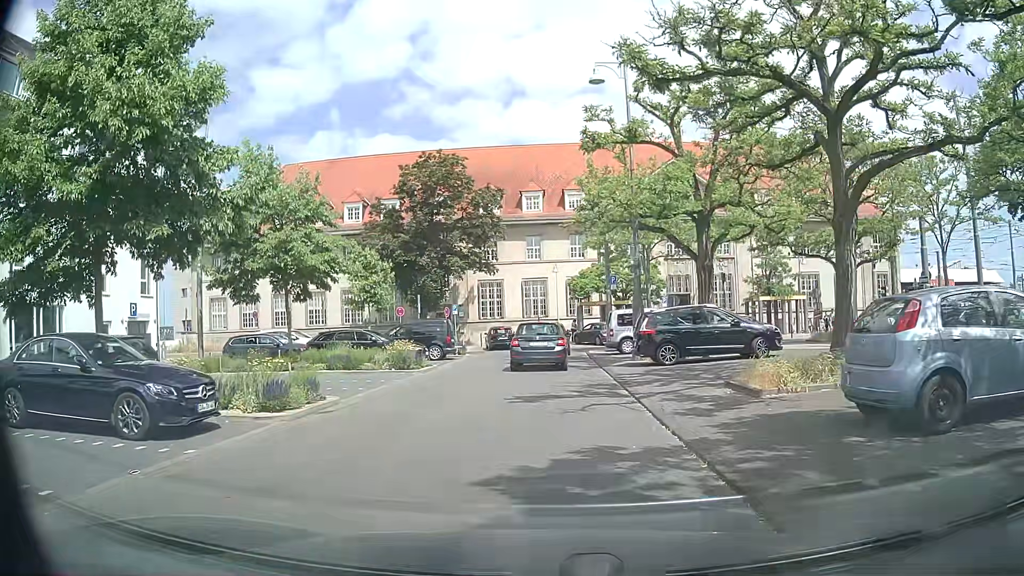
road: service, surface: asphalt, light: Day
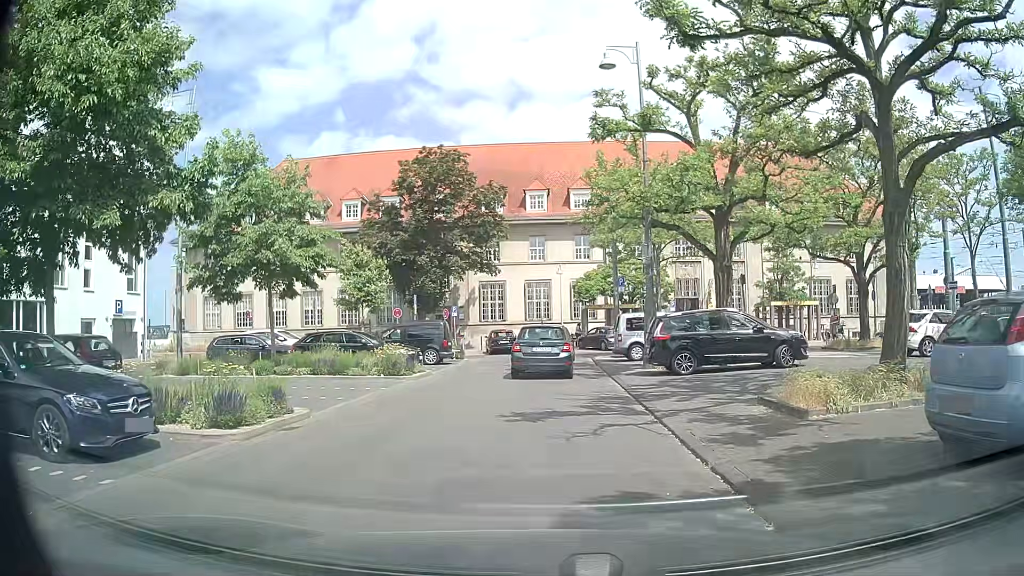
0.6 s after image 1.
(0.0, +1.9) m; +1°
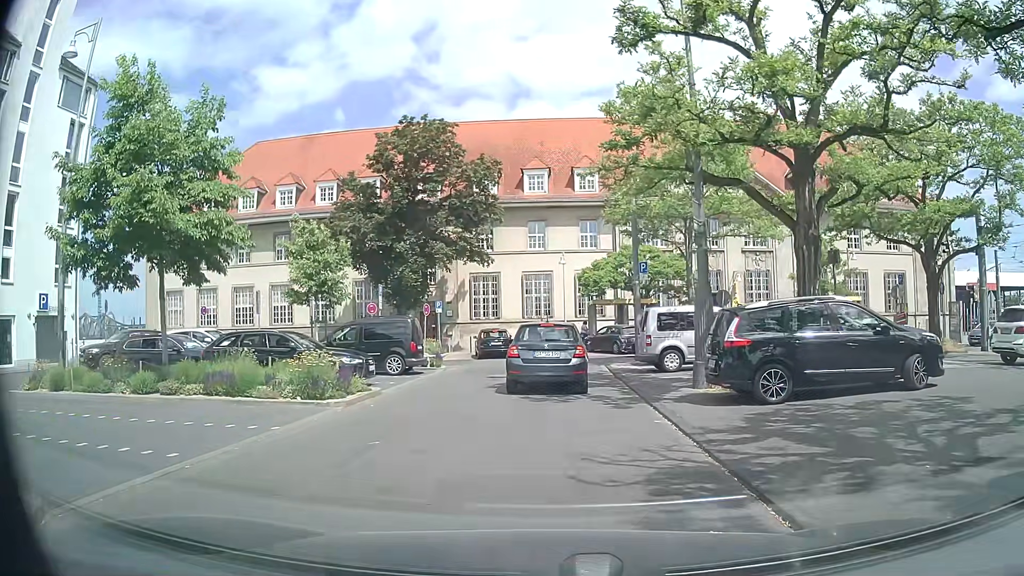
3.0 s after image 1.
(-0.1, +6.9) m; -1°
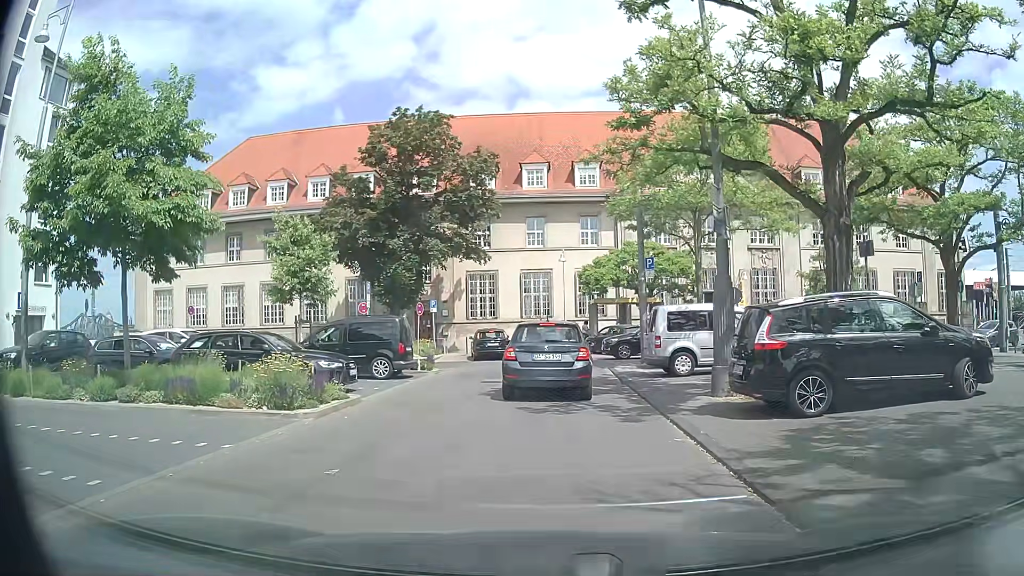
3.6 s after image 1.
(0.0, +1.6) m; -1°
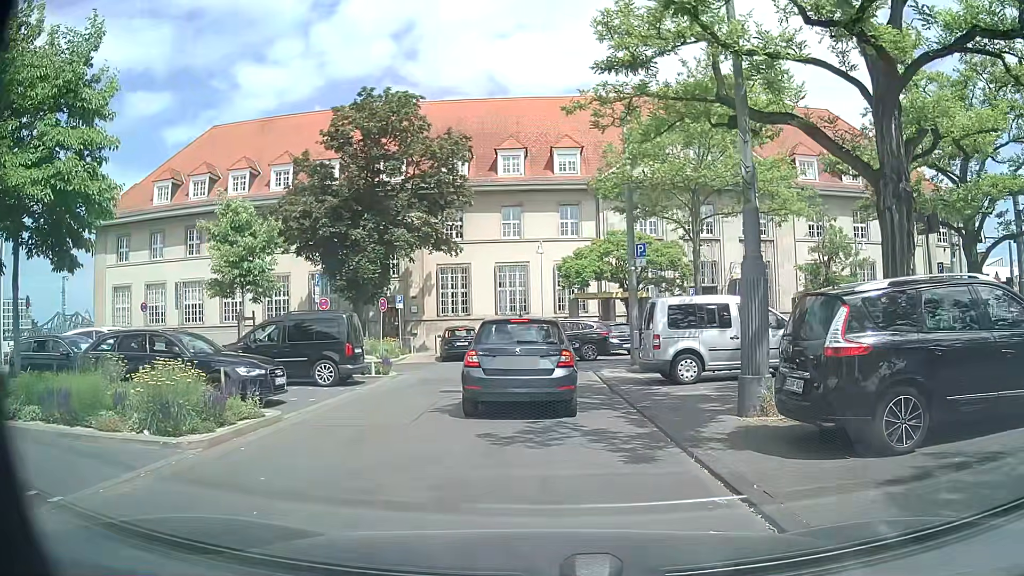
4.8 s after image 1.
(+0.1, +3.1) m; +1°
